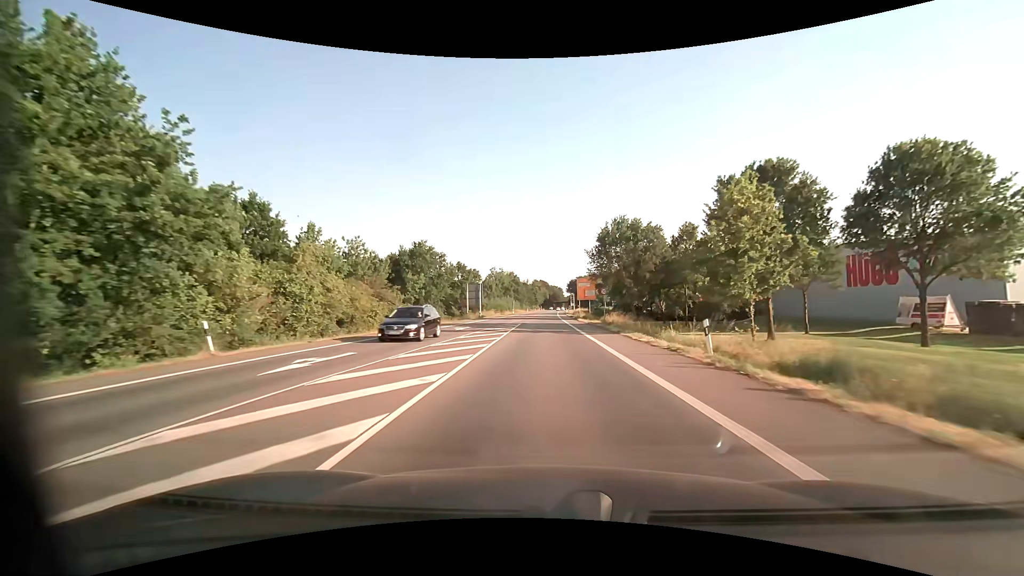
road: primary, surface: asphalt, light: Day
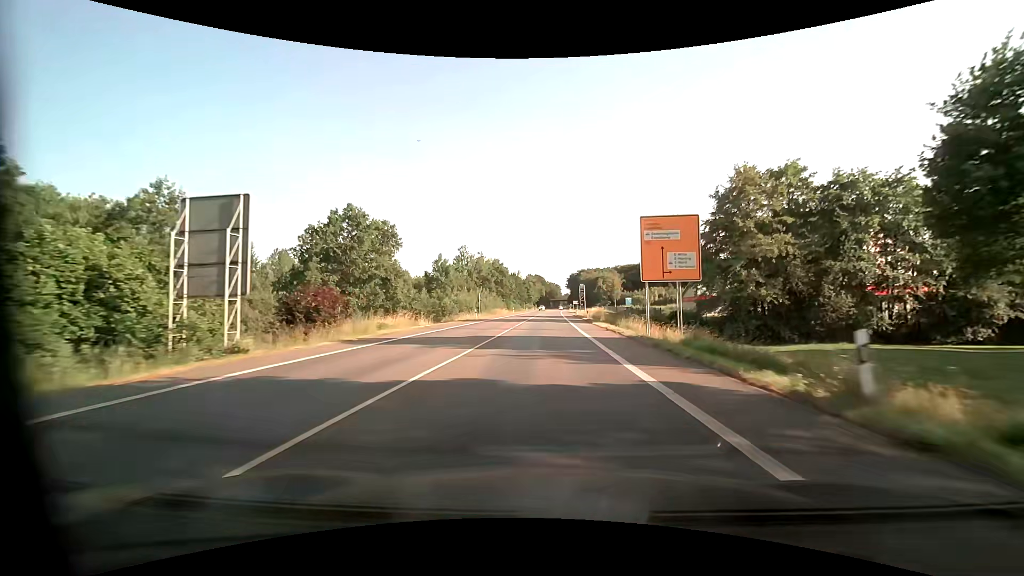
(+0.1, +58.3) m; +1°
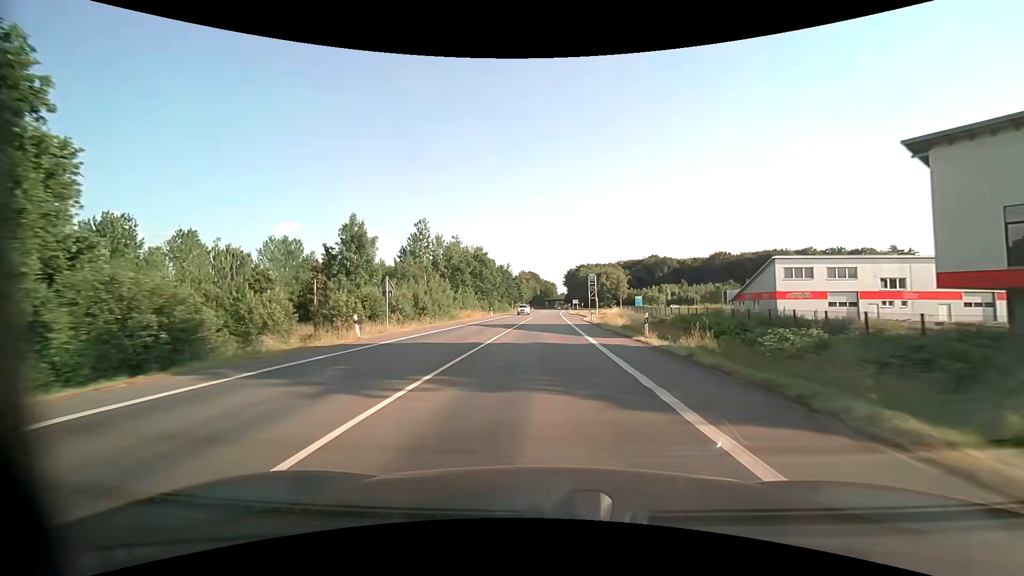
(+0.2, +35.0) m; 0°
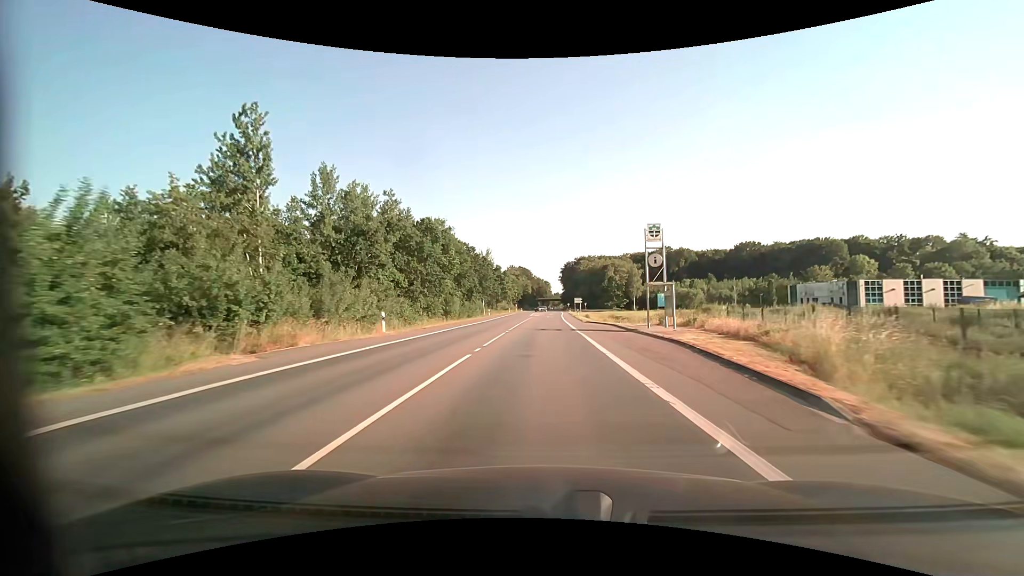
(+0.3, +46.7) m; +1°
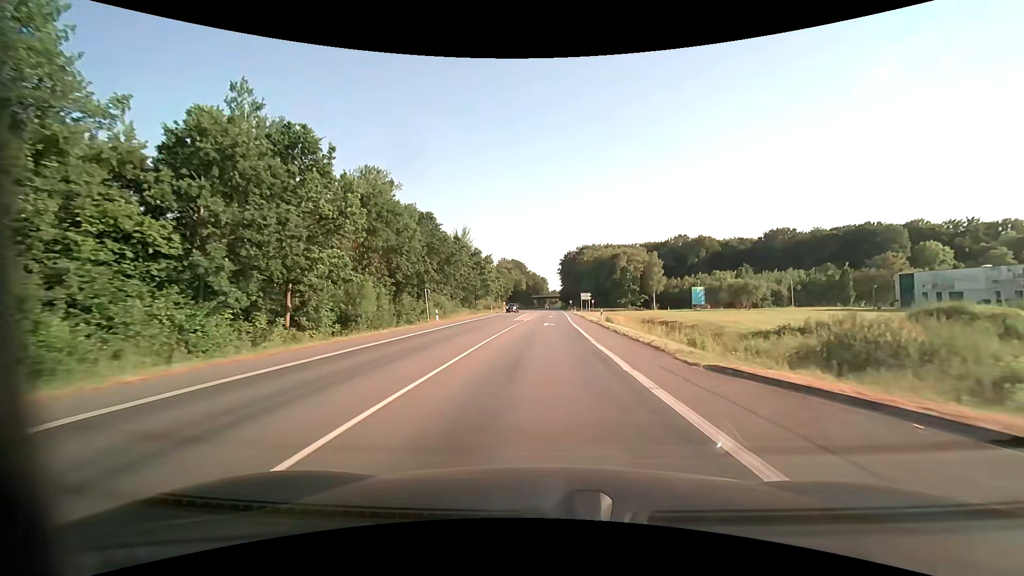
(+0.1, +34.8) m; 0°
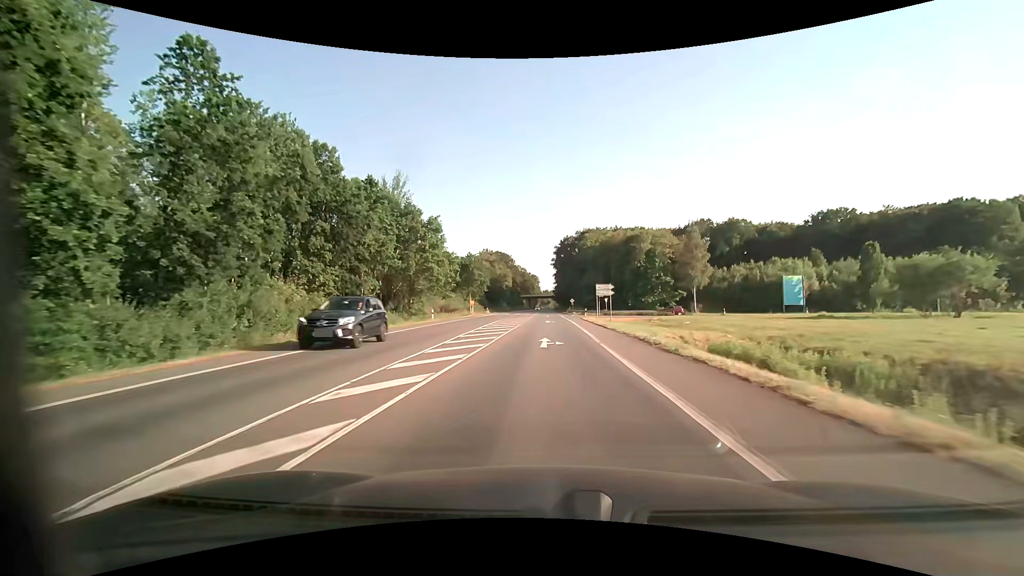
(+0.4, +42.0) m; +1°
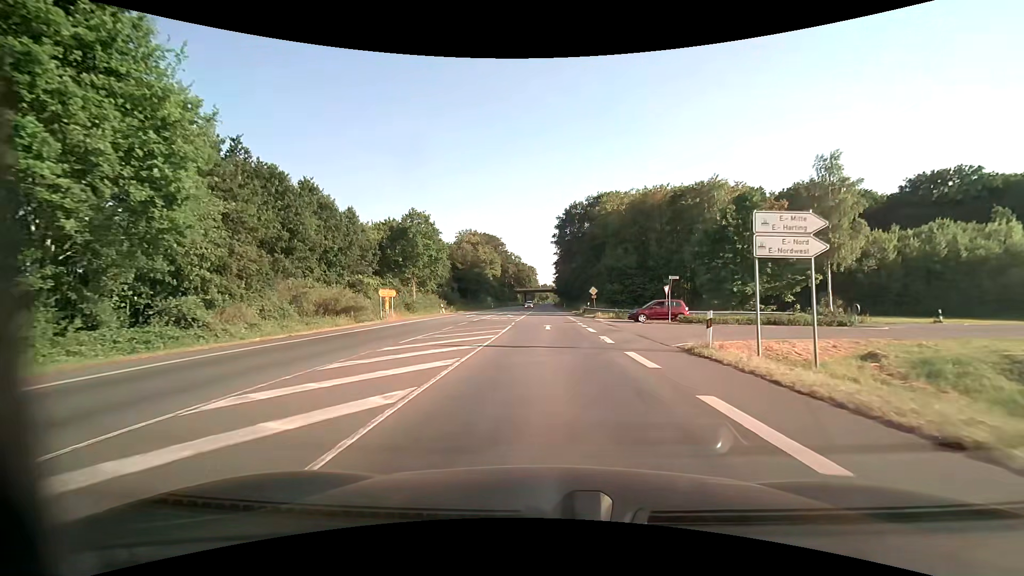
(0.0, +41.6) m; 0°
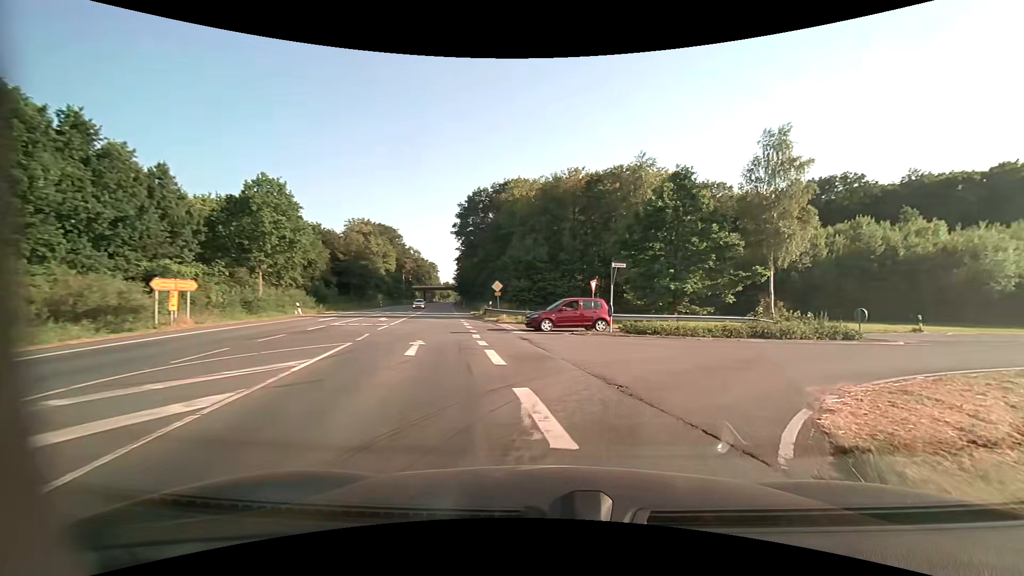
(+0.6, +11.5) m; +10°
